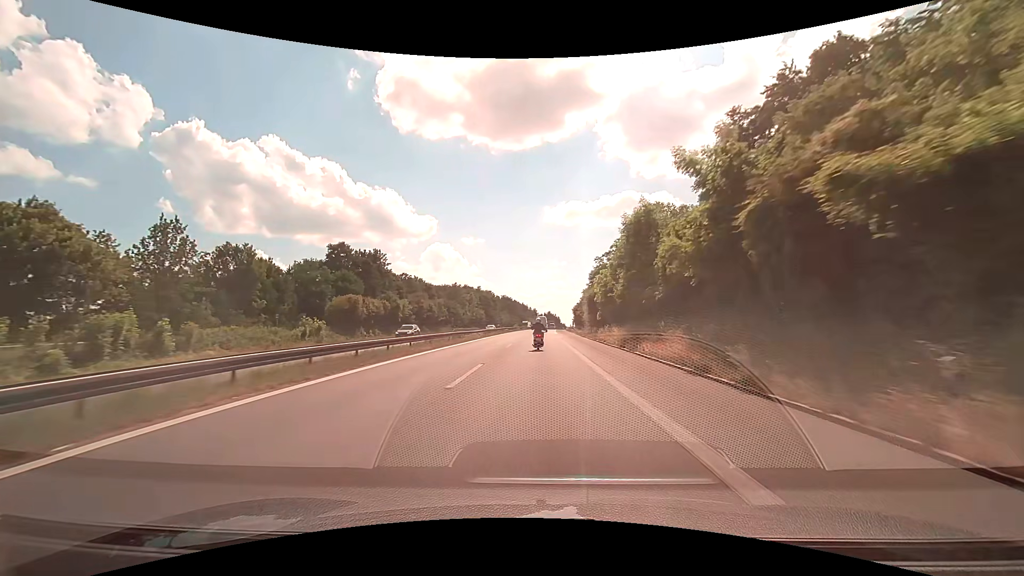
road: motorway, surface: asphalt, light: Day
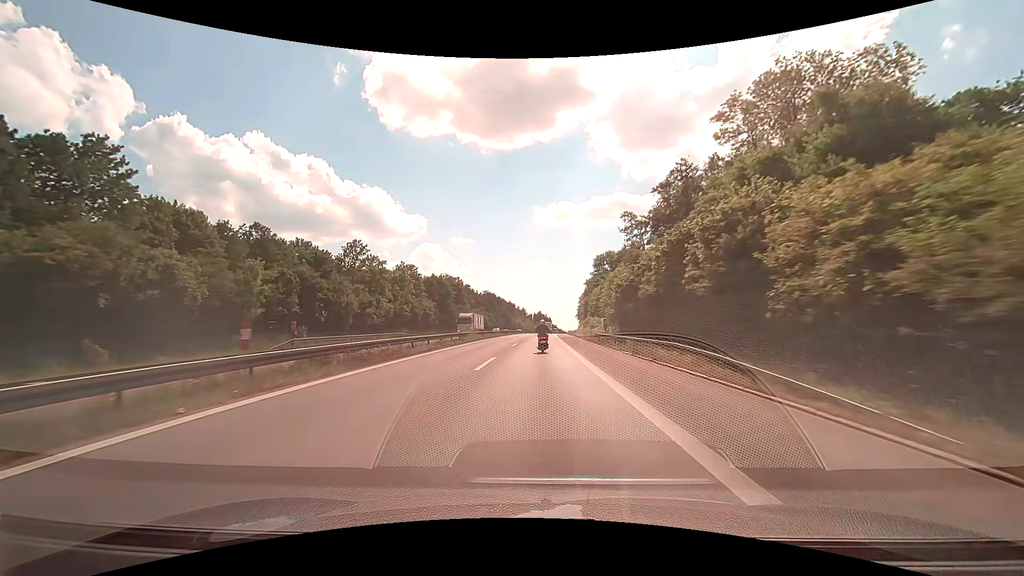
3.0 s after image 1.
(+0.6, +67.2) m; +1°
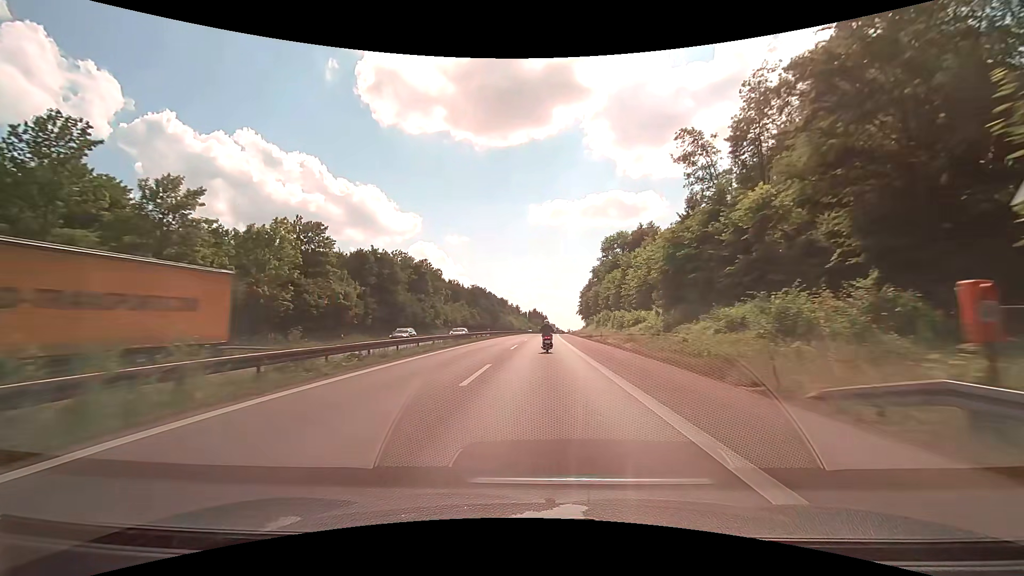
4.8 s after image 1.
(+0.1, +39.9) m; 0°
(0, +10) (0, +20) (0, +30) (0, +40) (+1, +50) (+1, +60) (+1, +70) (+2, +80) (+2, +90) (+2, +100) m
